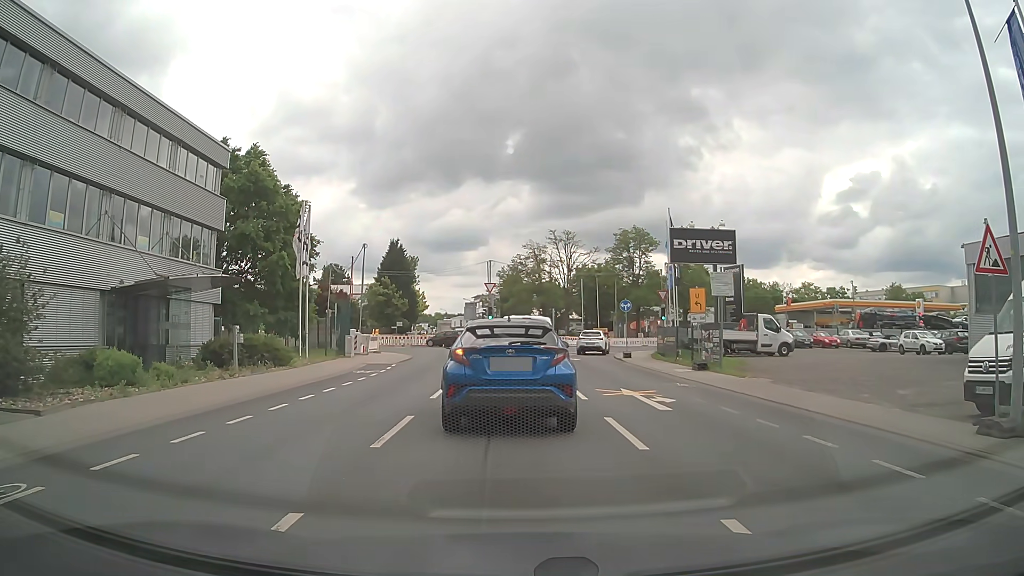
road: tertiary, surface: asphalt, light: Day
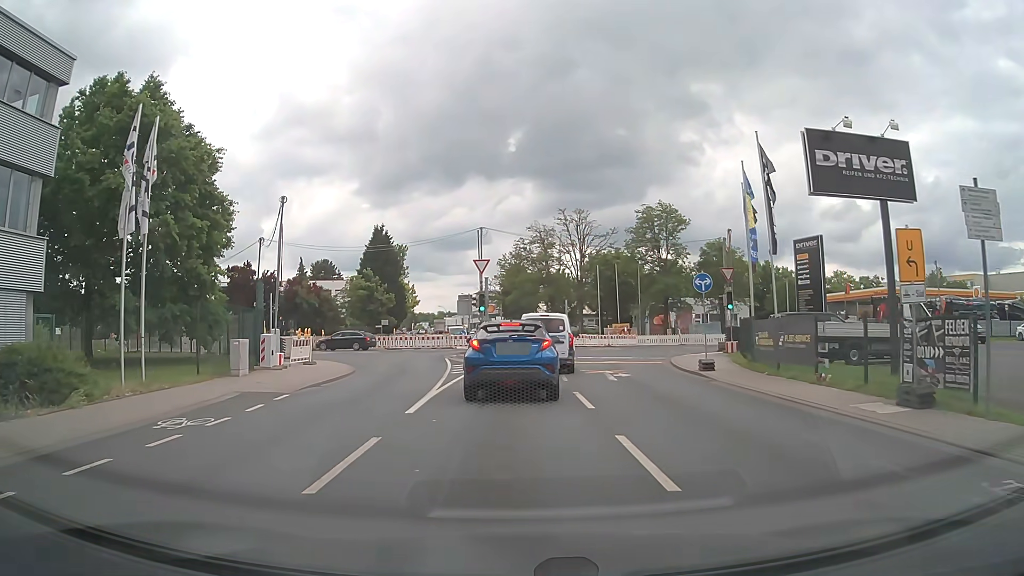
(+0.3, +14.9) m; +1°
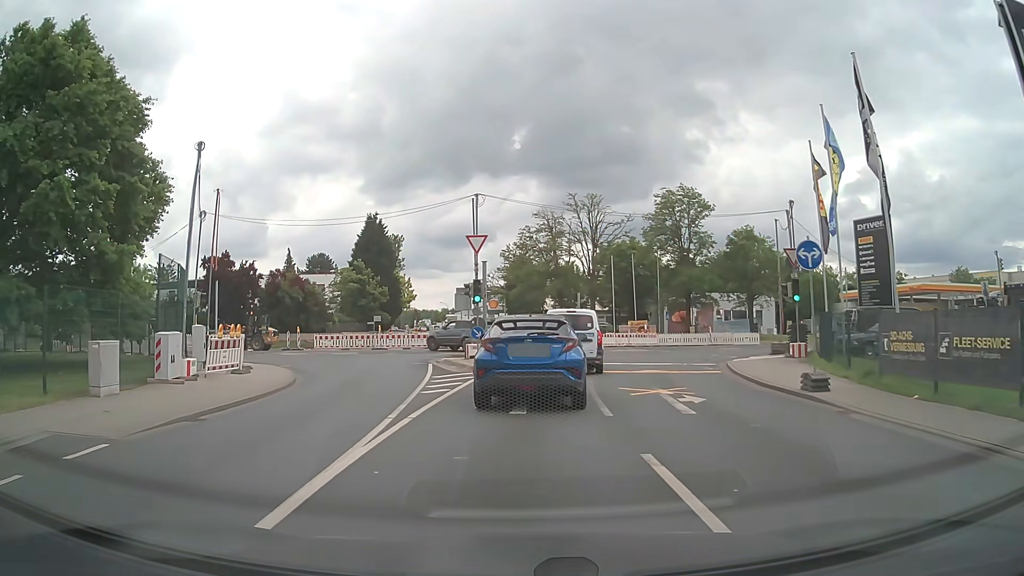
(0.0, +7.5) m; 0°
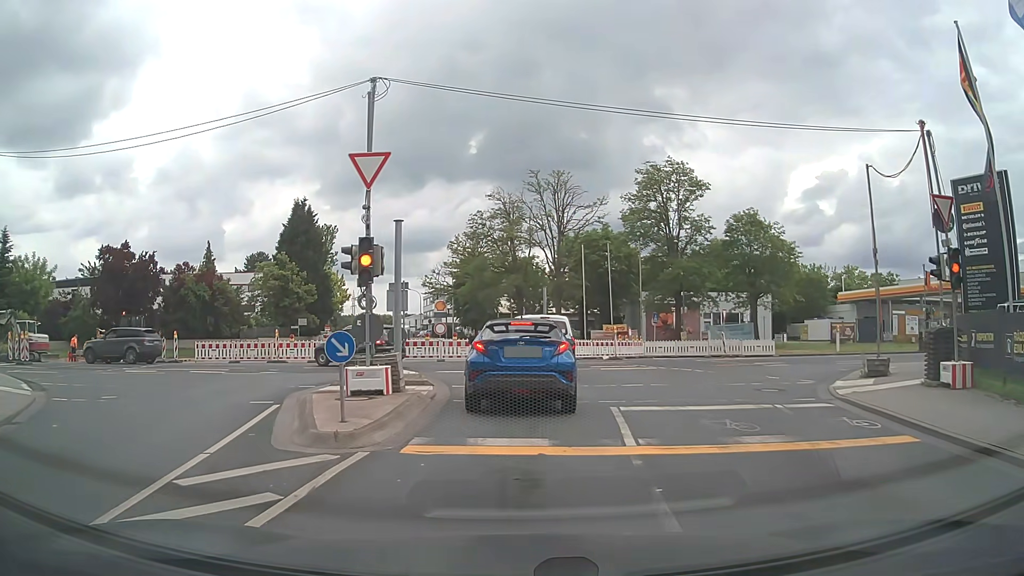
(+0.3, +12.5) m; +4°
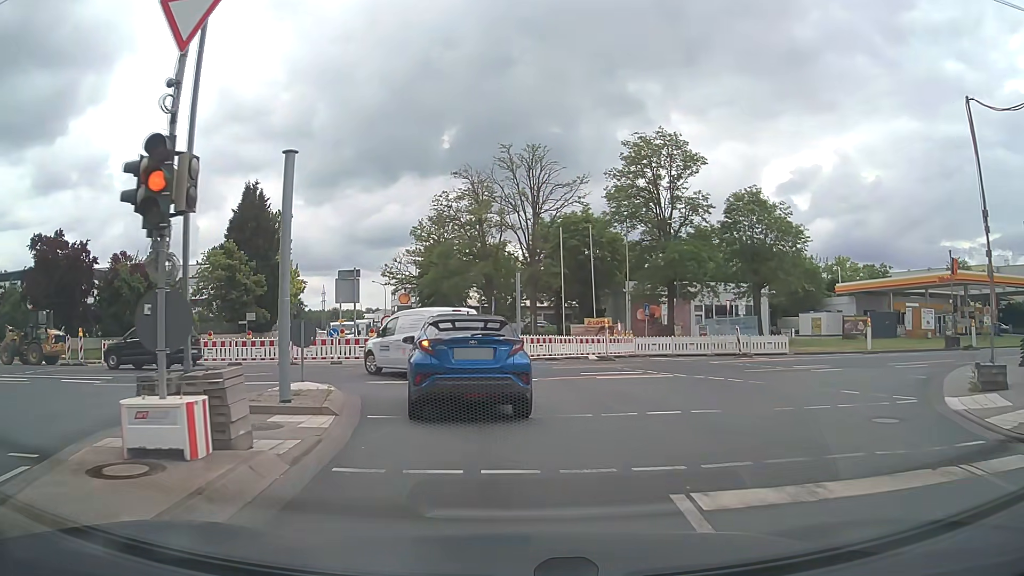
(+0.1, +6.8) m; +1°
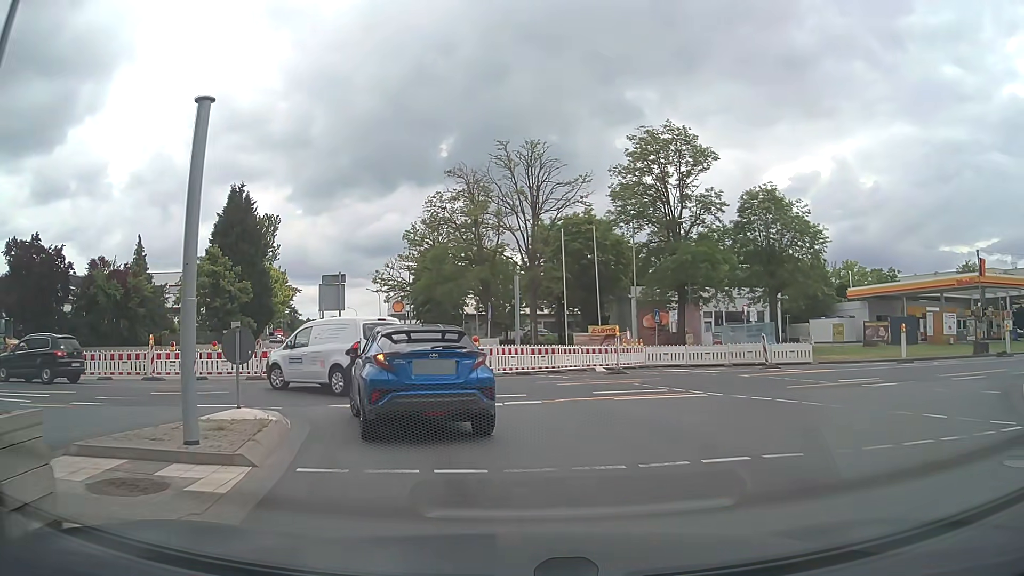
(0.0, +3.3) m; +1°
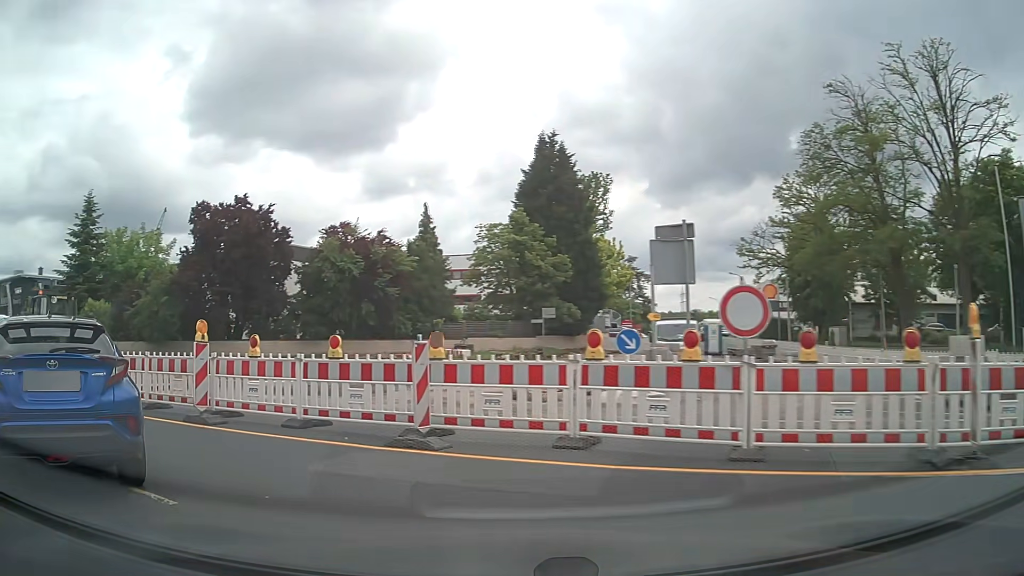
(-2.6, +15.8) m; -30°
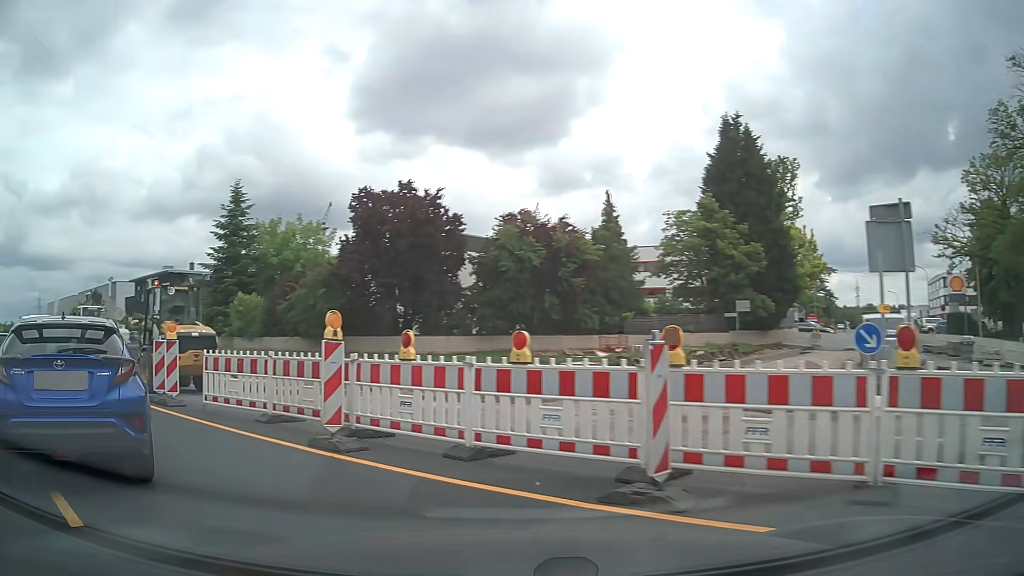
(-0.4, +3.0) m; -17°
